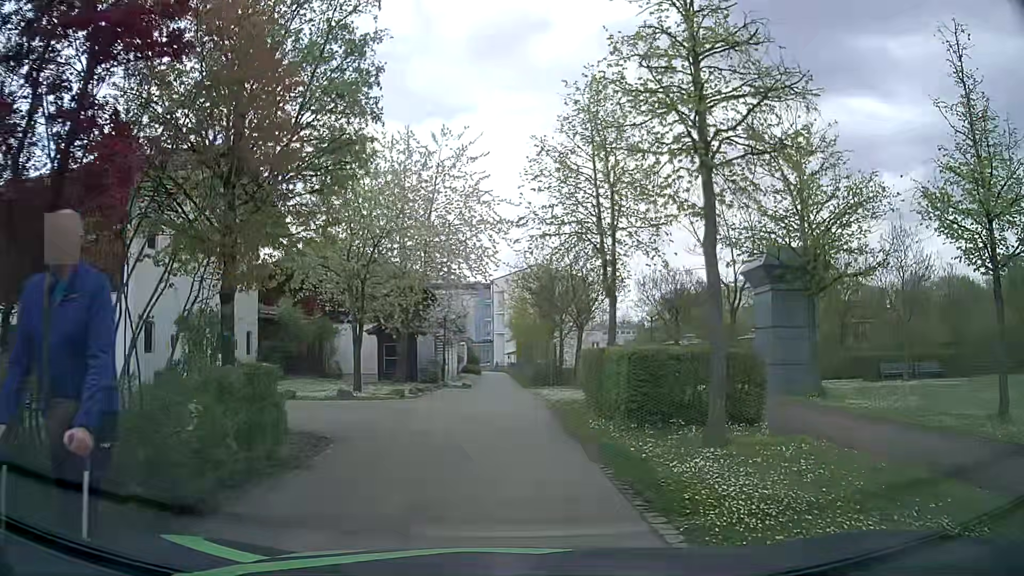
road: service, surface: asphalt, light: Day
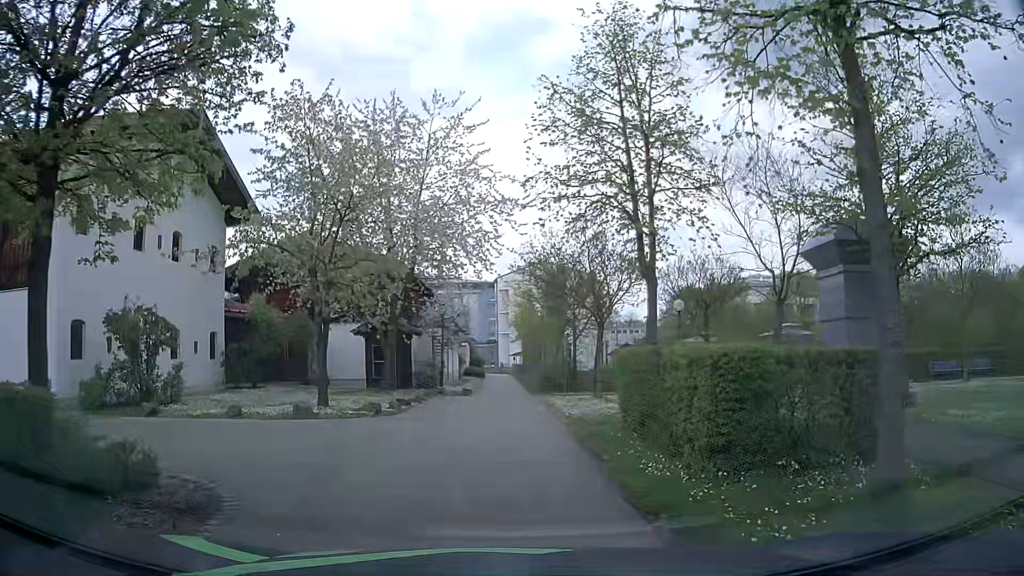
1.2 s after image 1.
(-0.1, +4.2) m; -1°
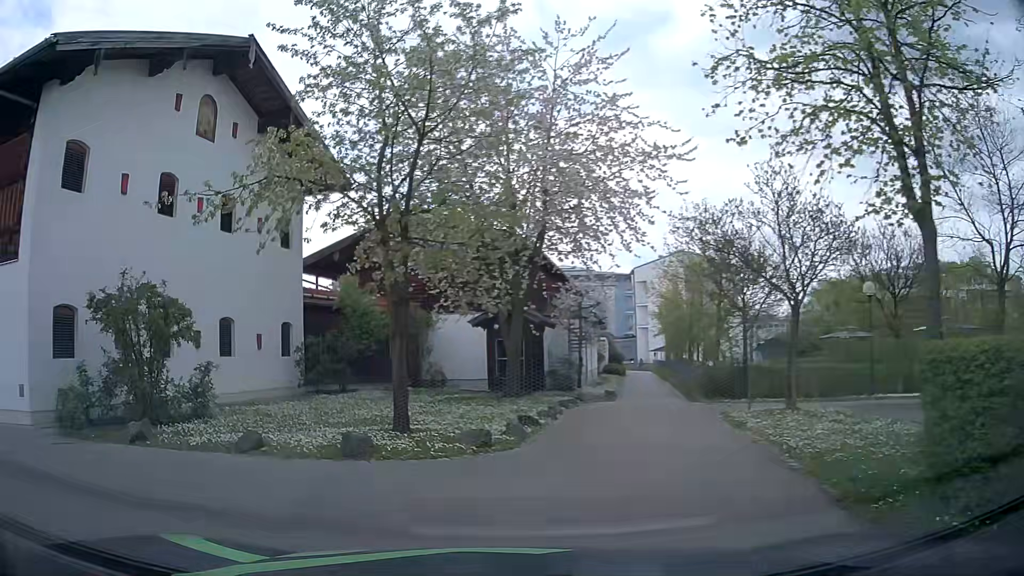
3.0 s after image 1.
(-0.3, +5.5) m; -11°
